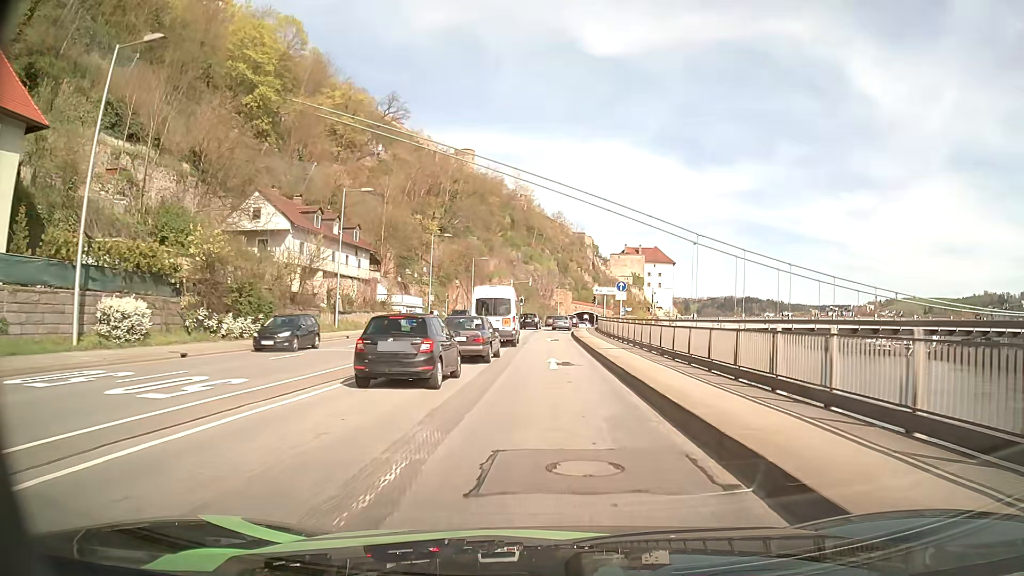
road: primary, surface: asphalt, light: Day
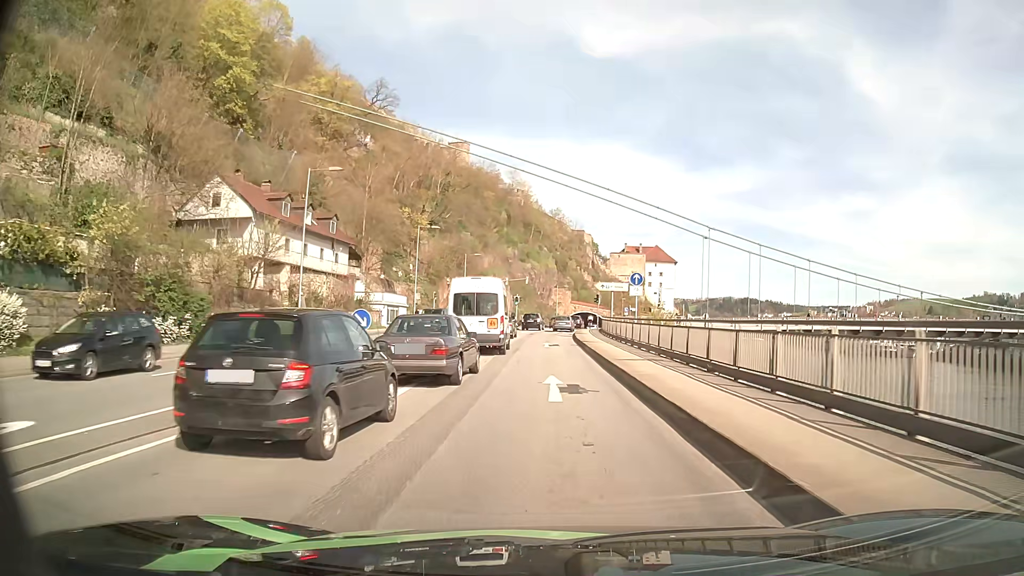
(+0.1, +7.2) m; +1°
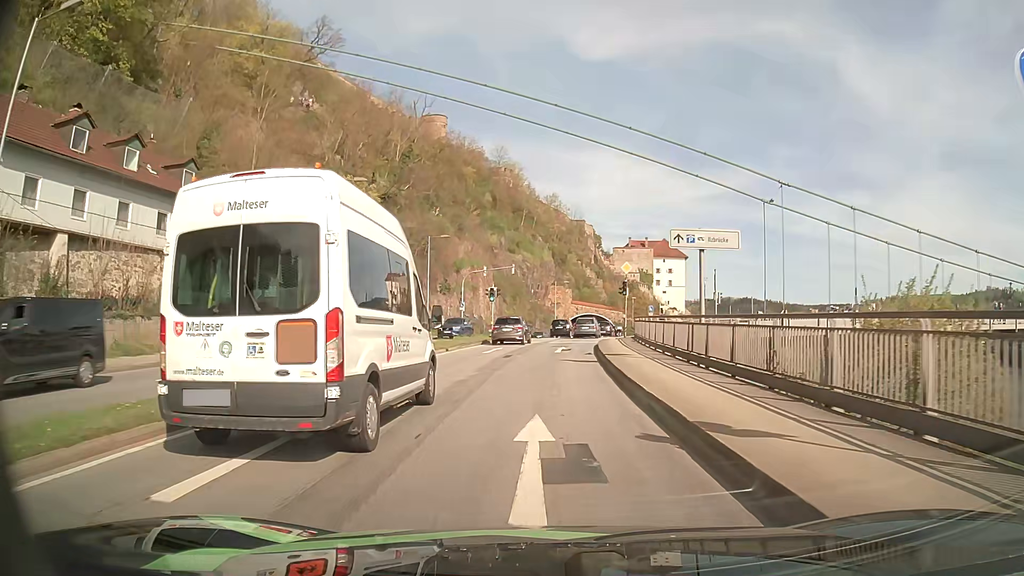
(+0.1, +26.4) m; 0°
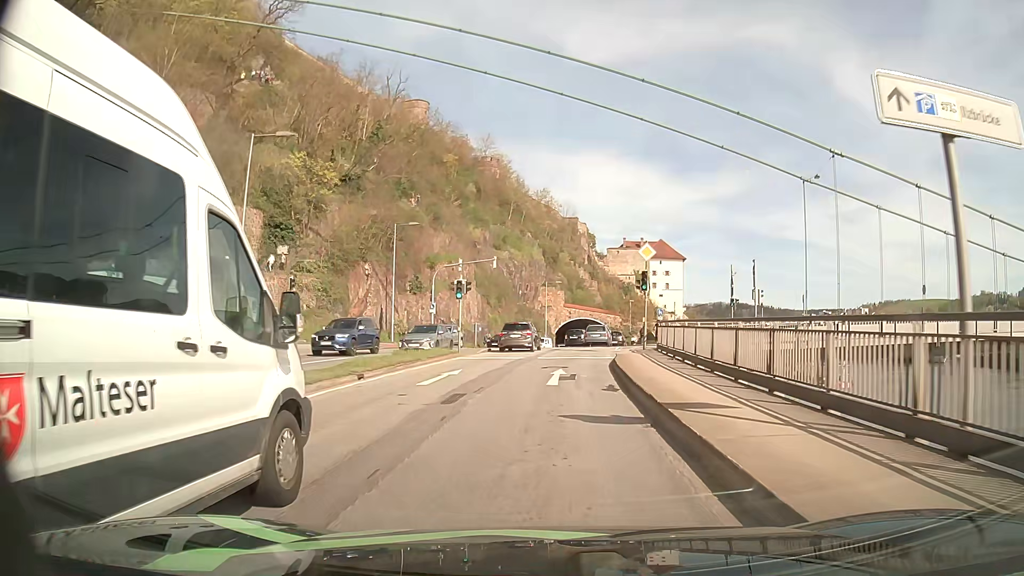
(+0.1, +11.8) m; +1°
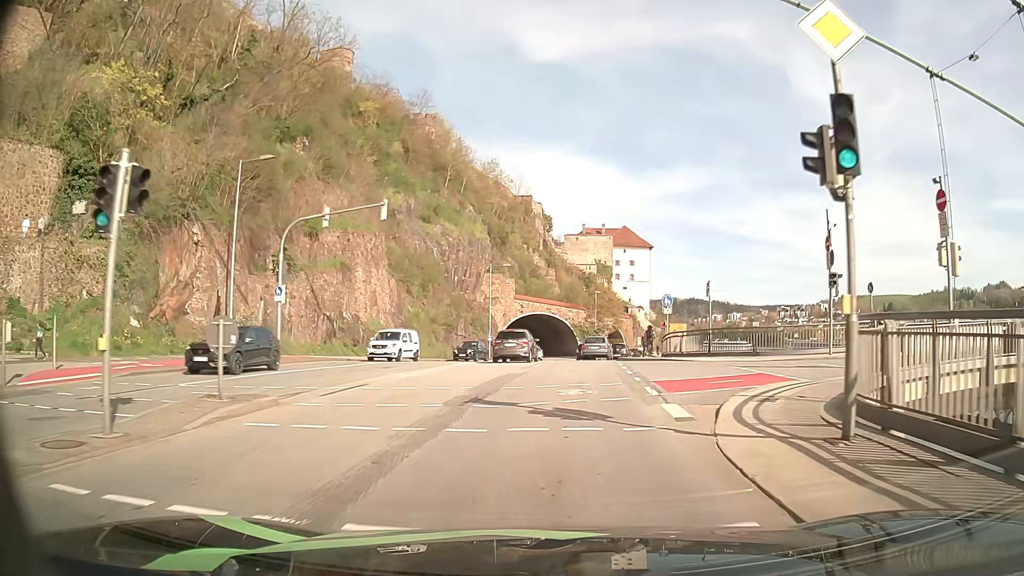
(+0.7, +23.5) m; +4°
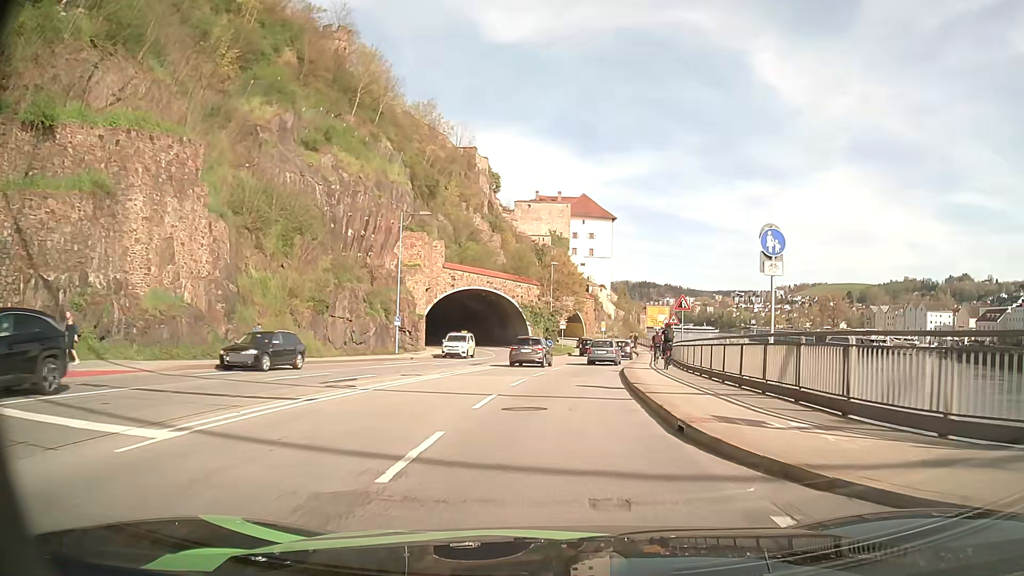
(+1.1, +24.0) m; +5°
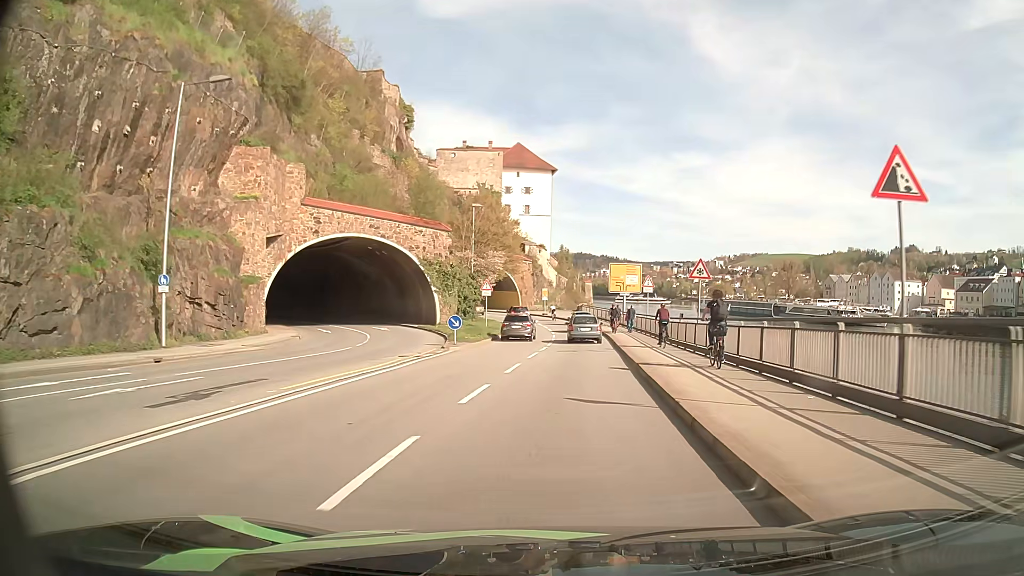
(+0.9, +24.6) m; +5°
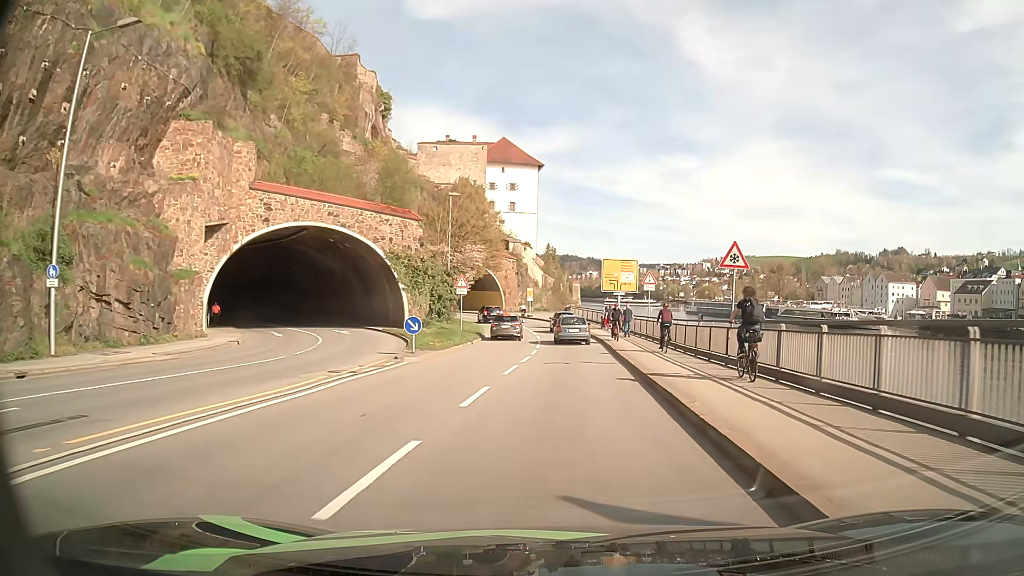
(+0.1, +6.2) m; +1°
